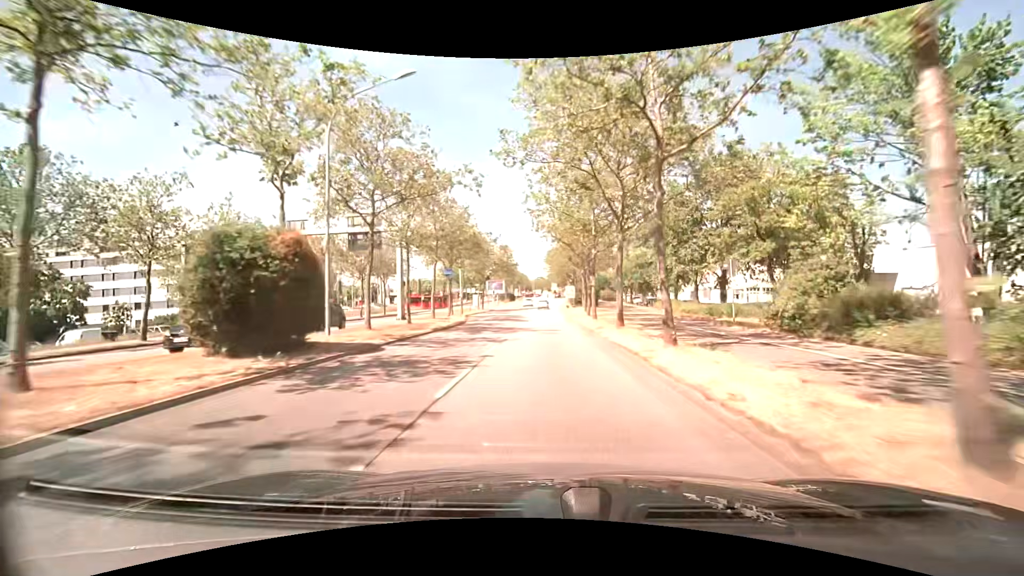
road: primary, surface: asphalt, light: Day
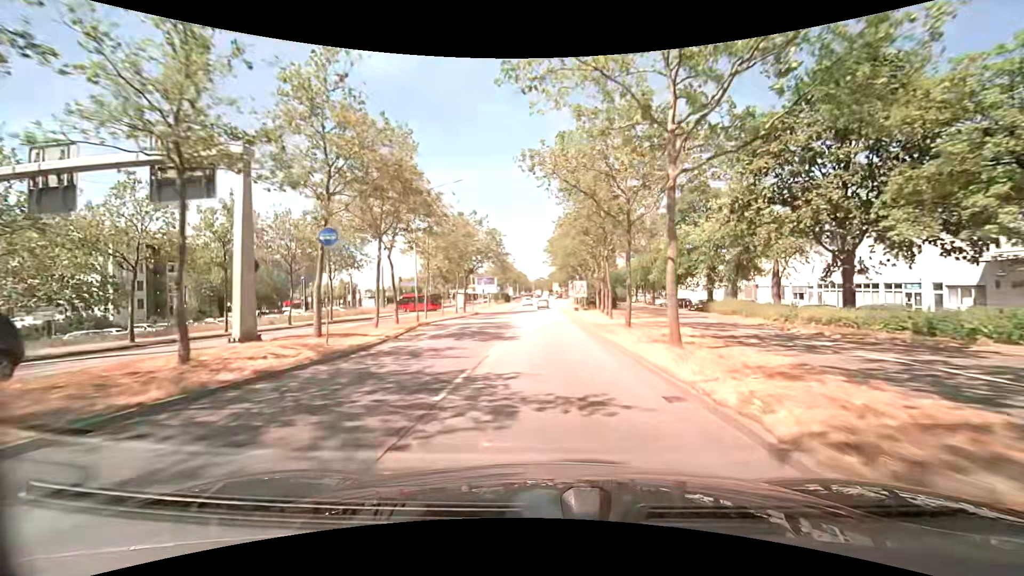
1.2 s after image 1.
(-0.1, +18.1) m; 0°
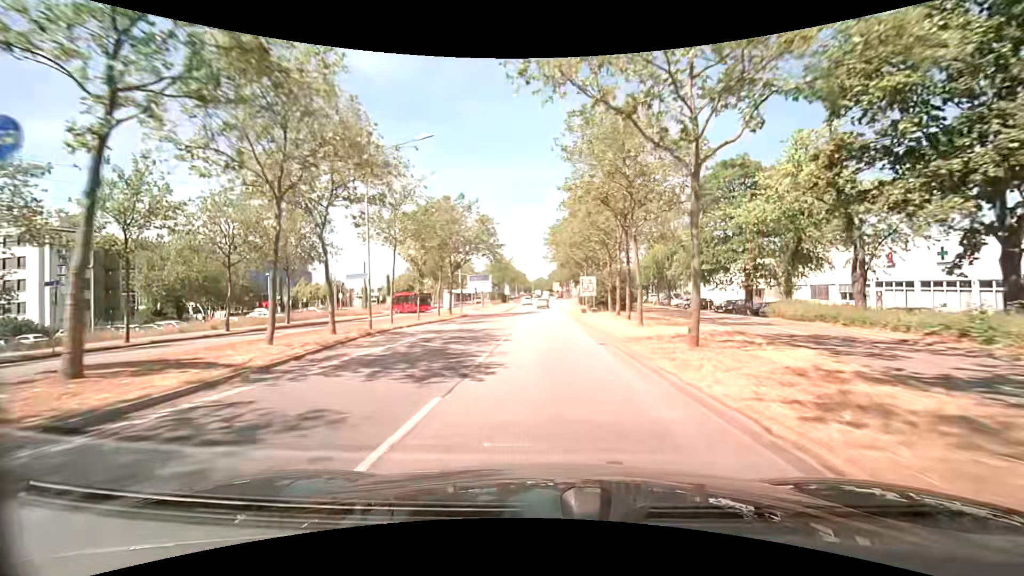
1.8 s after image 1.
(0.0, +9.1) m; 0°
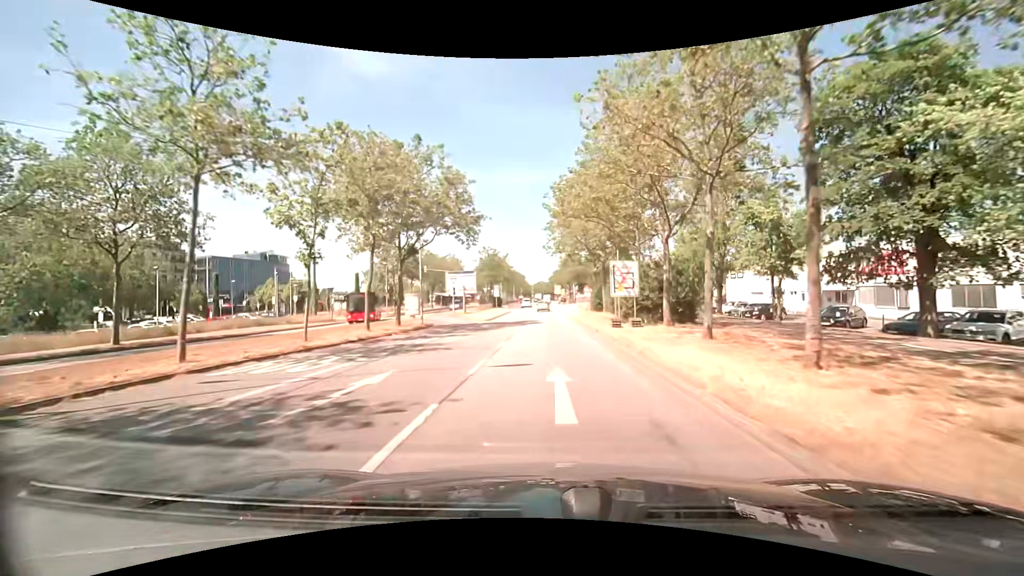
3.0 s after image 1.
(+0.1, +18.1) m; 0°
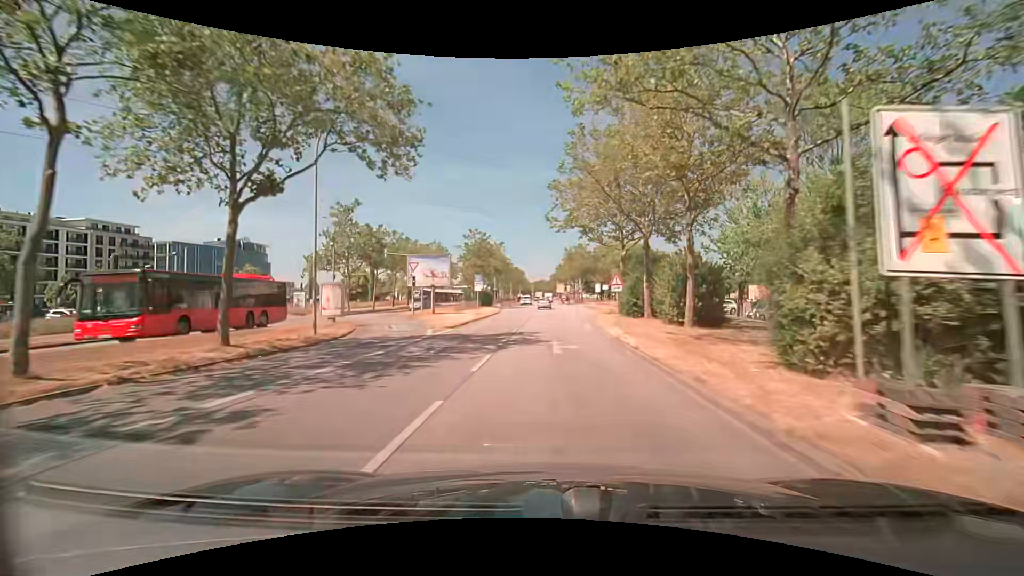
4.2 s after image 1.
(-0.1, +17.8) m; 0°
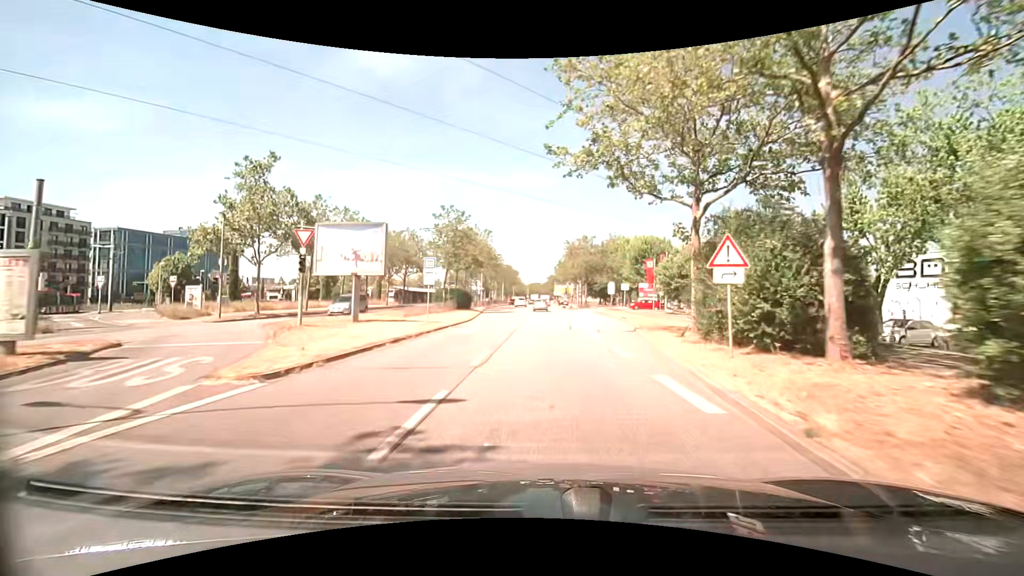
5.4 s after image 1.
(+0.1, +17.2) m; 0°
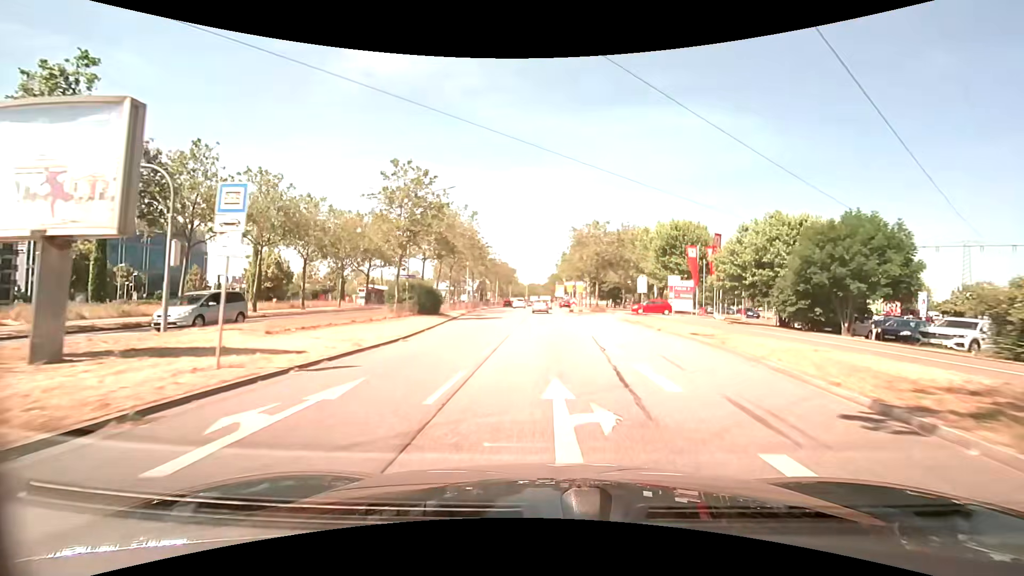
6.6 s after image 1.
(0.0, +16.4) m; 0°
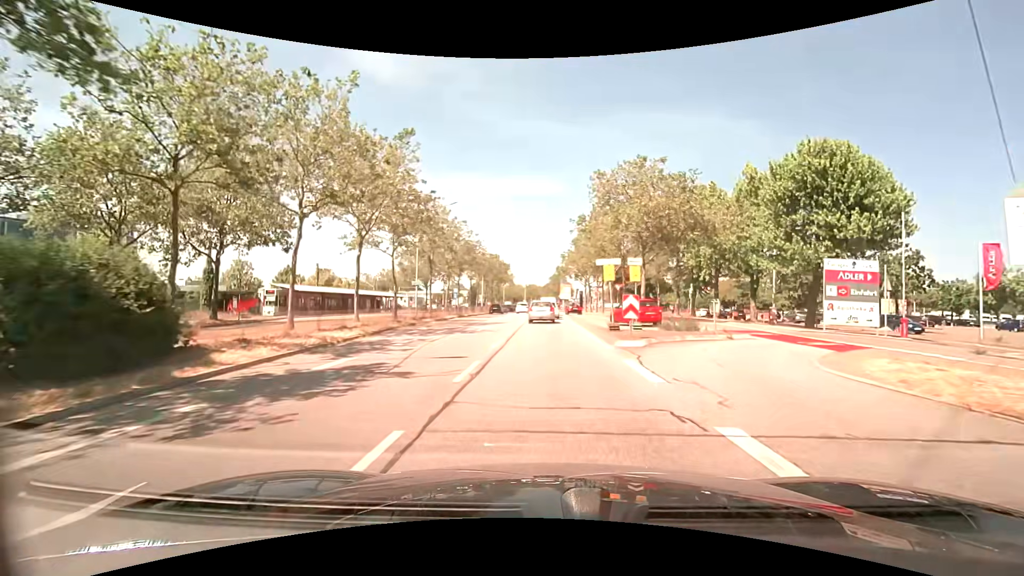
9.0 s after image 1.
(-0.1, +28.7) m; 0°
